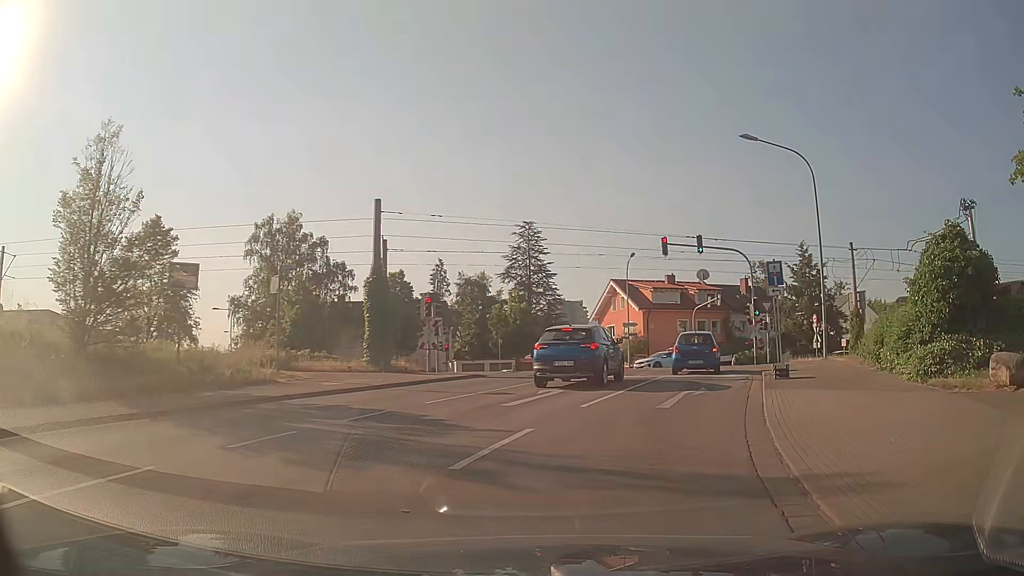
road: tertiary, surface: asphalt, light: Day
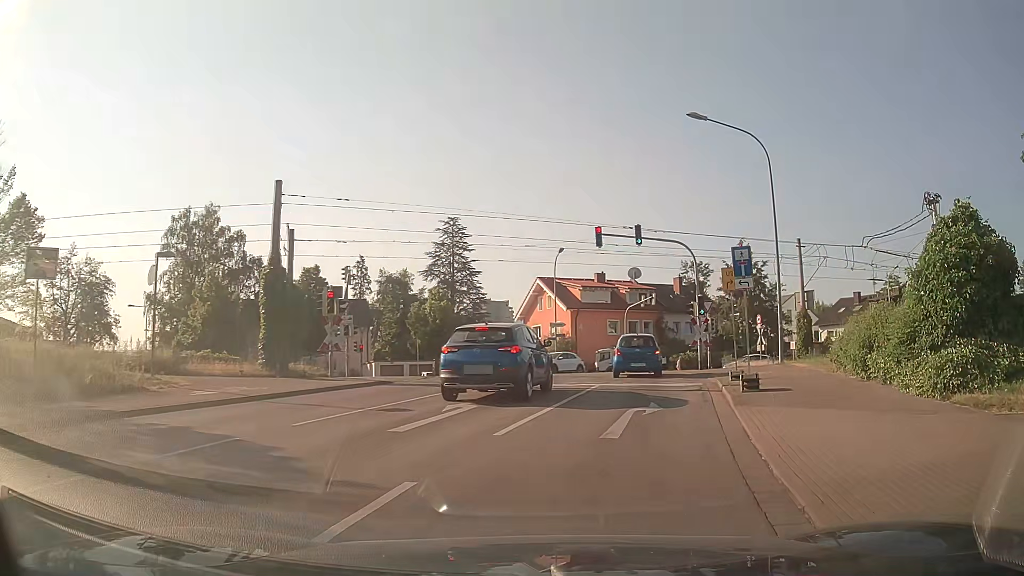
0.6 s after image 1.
(+0.2, +3.4) m; +6°
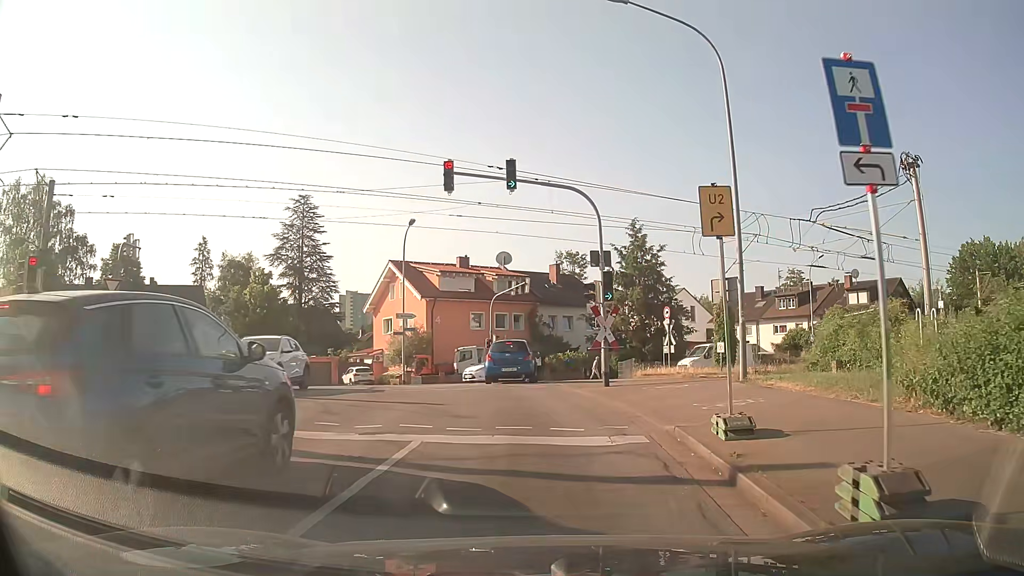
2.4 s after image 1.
(+1.2, +10.2) m; +11°
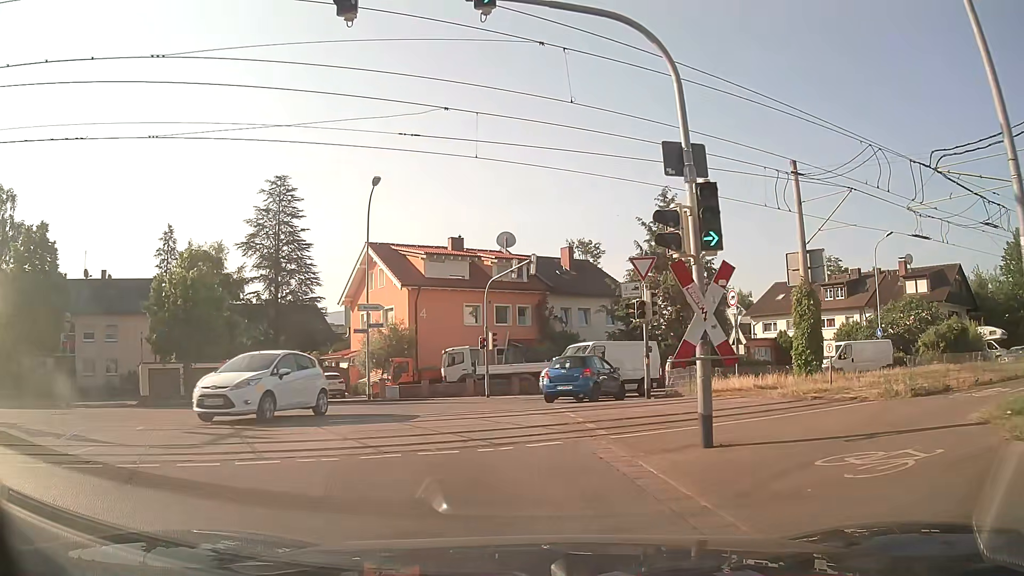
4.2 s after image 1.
(0.0, +10.3) m; -1°
(-1, +10) (-1, +20) (+6, +27) (+15, +30) (+25, +33) (+35, +36) (+44, +38) (+54, +40) (+64, +42) (+74, +43) m
